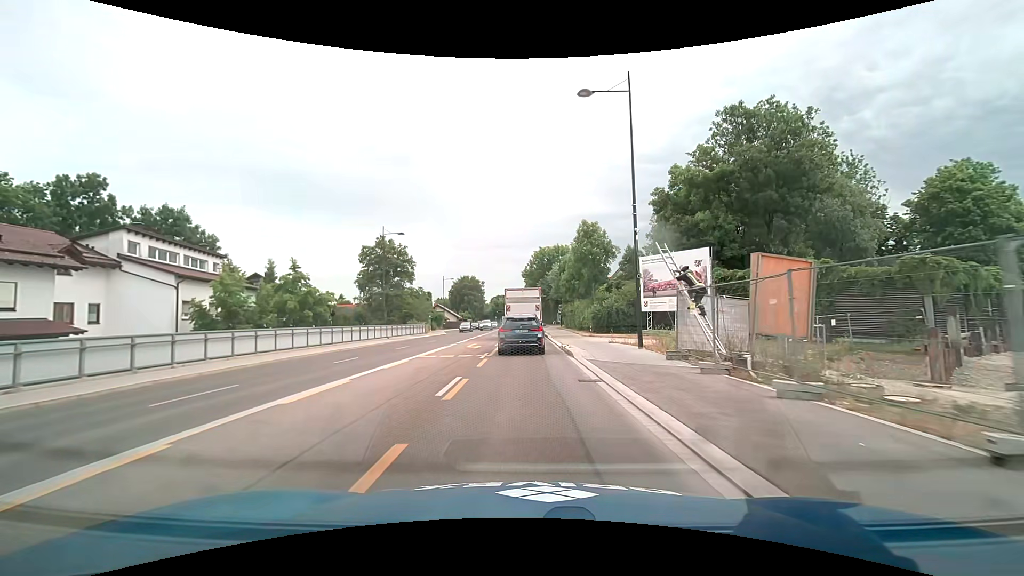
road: secondary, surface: asphalt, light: Day
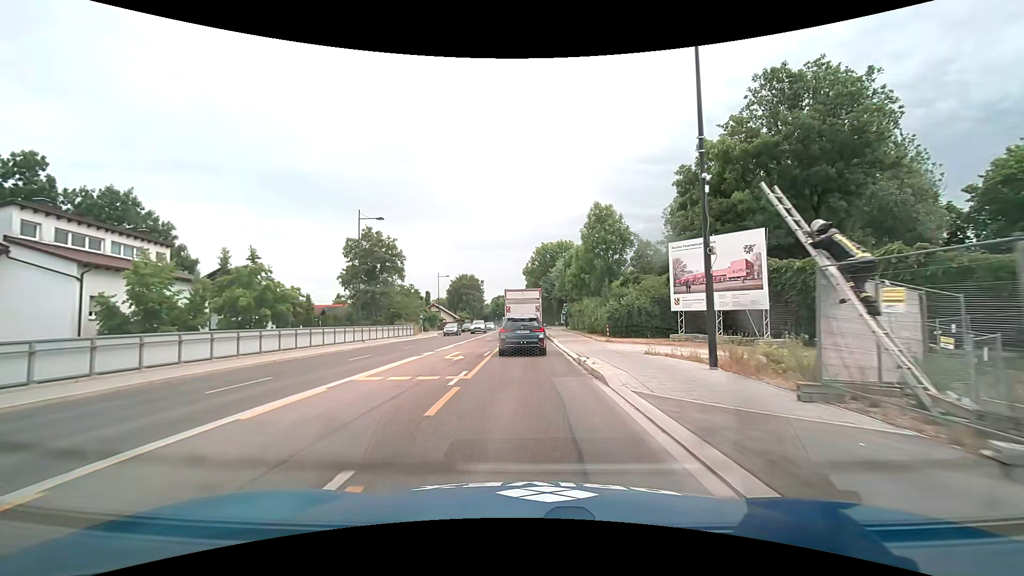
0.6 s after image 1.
(0.0, +7.3) m; 0°
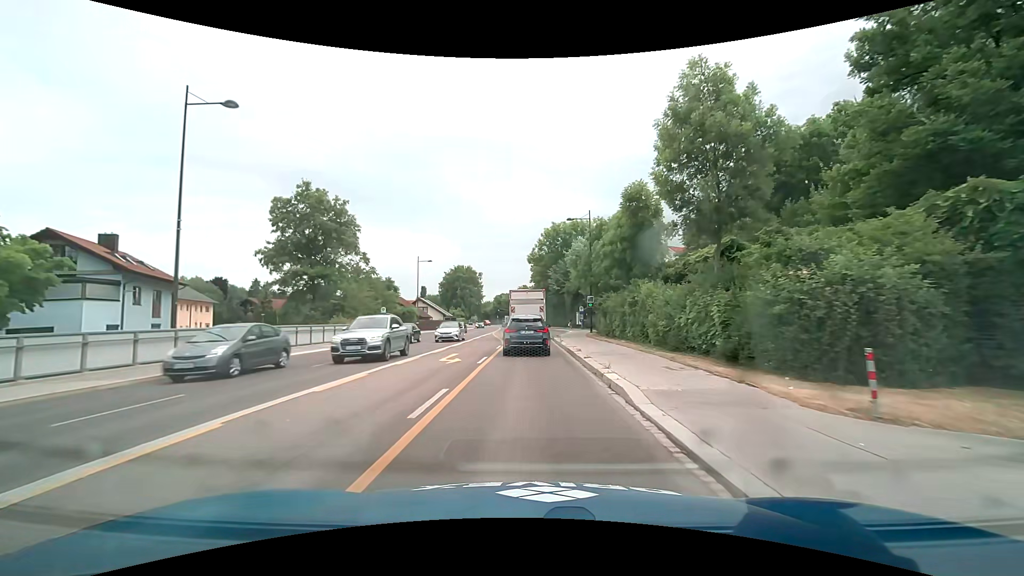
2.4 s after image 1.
(-0.1, +21.8) m; -1°
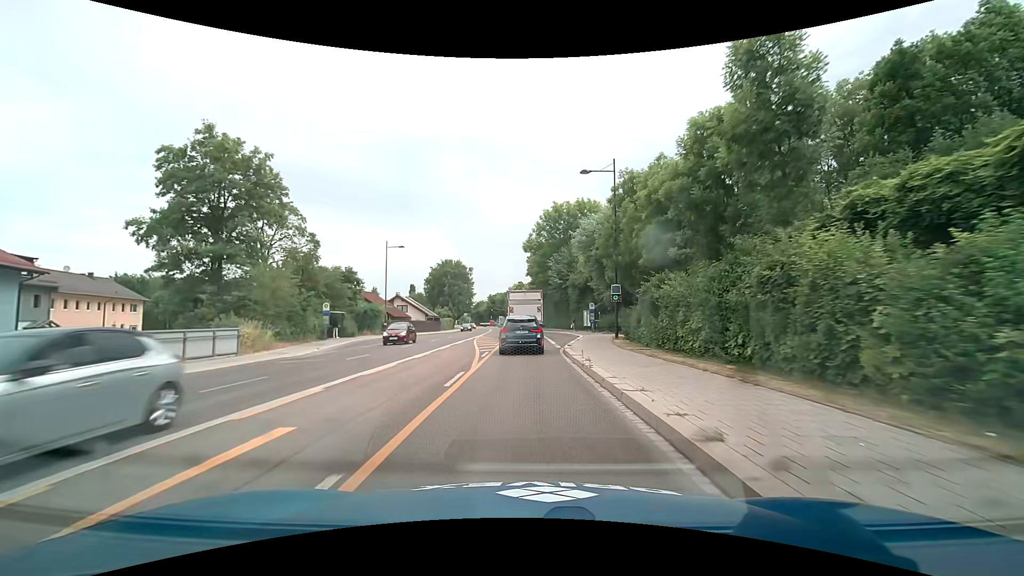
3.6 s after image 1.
(+0.1, +14.4) m; +1°
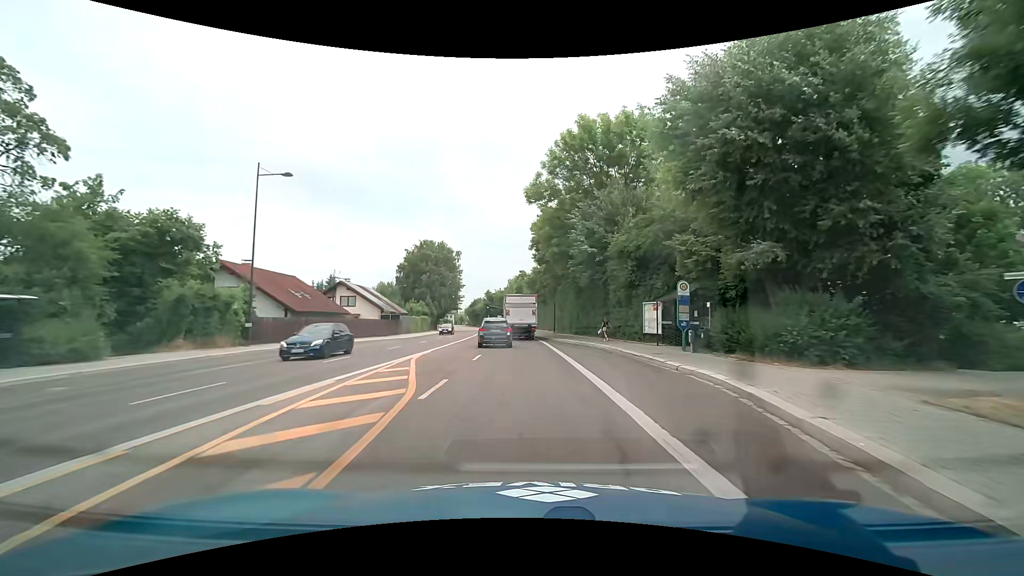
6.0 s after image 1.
(-0.1, +29.0) m; 0°
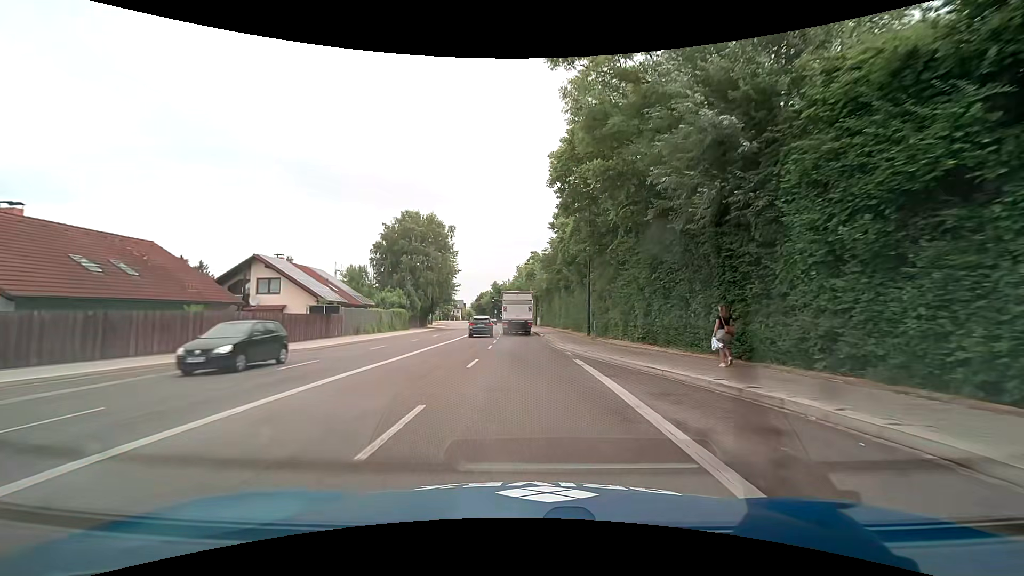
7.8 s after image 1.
(-0.4, +22.0) m; -2°
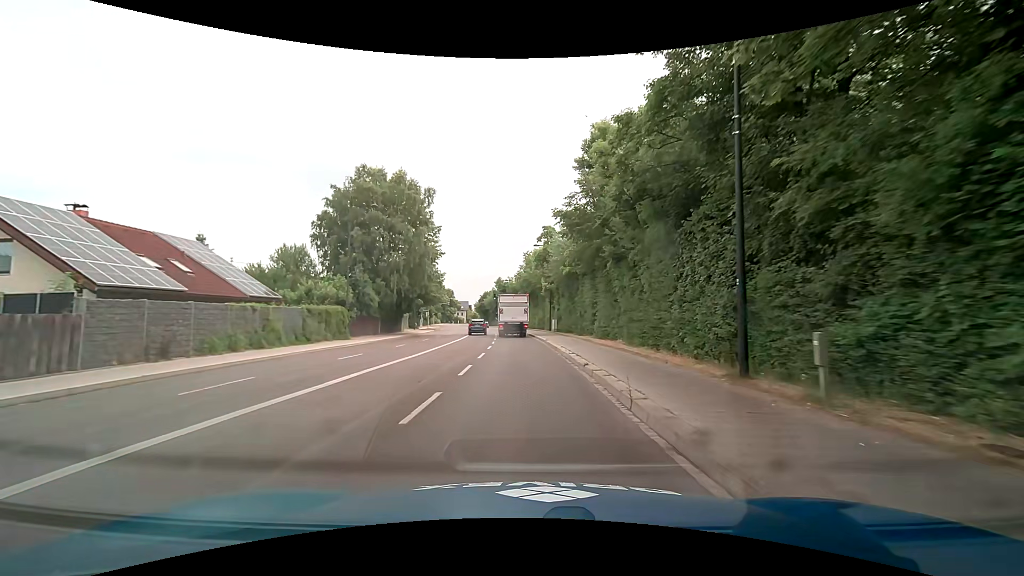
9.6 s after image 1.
(-0.2, +22.4) m; -1°
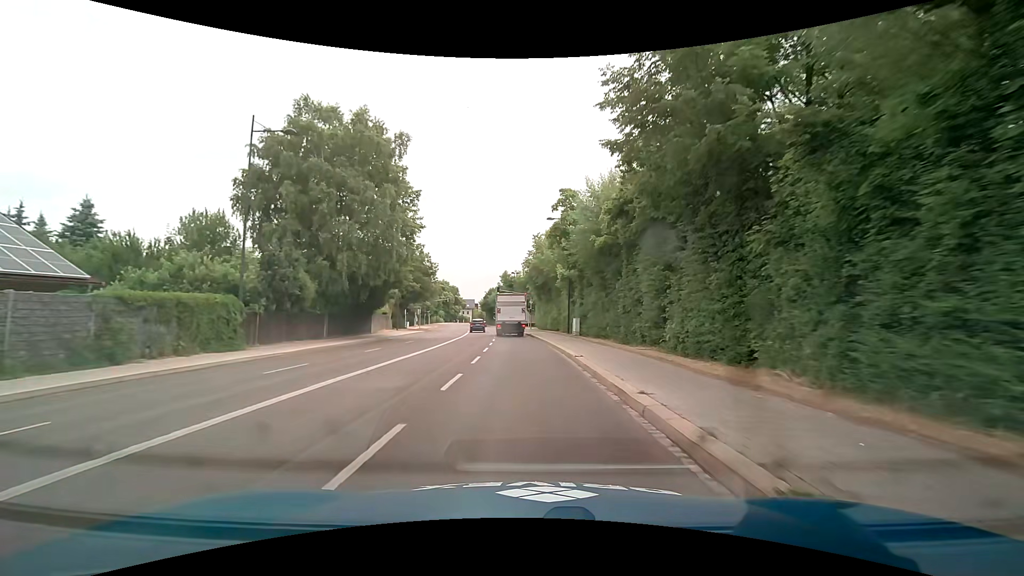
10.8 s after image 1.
(-0.2, +15.1) m; -2°
(0, +10) (0, +20) (0, +30) (-1, +40) (-1, +50) (-2, +60) (-3, +70) (-4, +80) (-6, +90) (-7, +100) m
